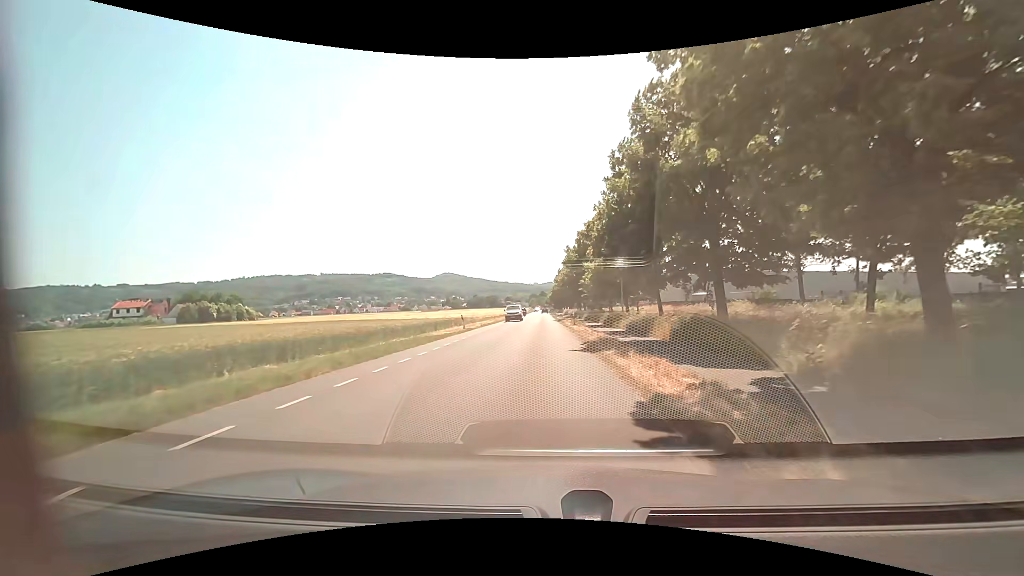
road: unclassified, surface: asphalt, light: Day
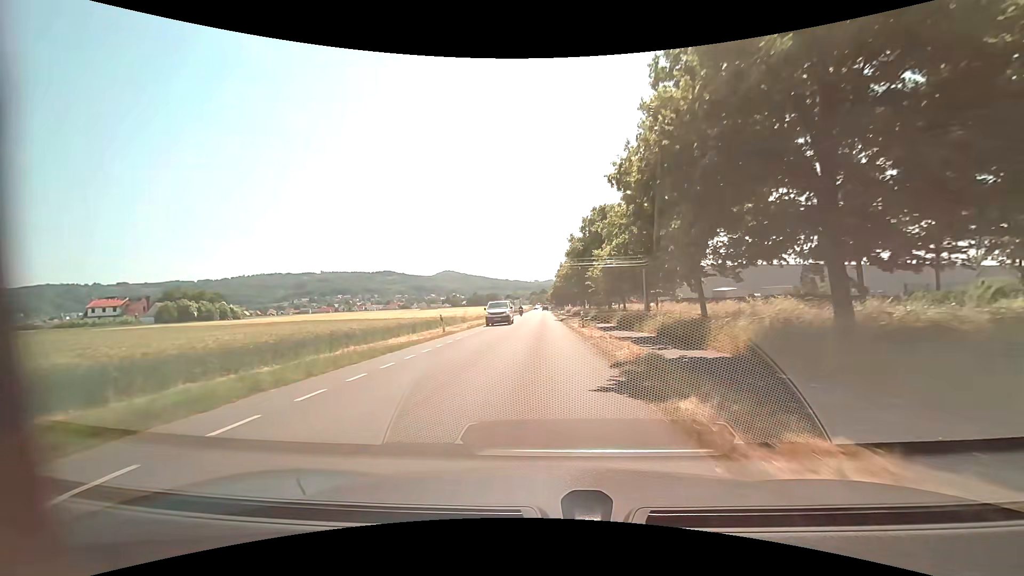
(0.0, +7.8) m; 0°
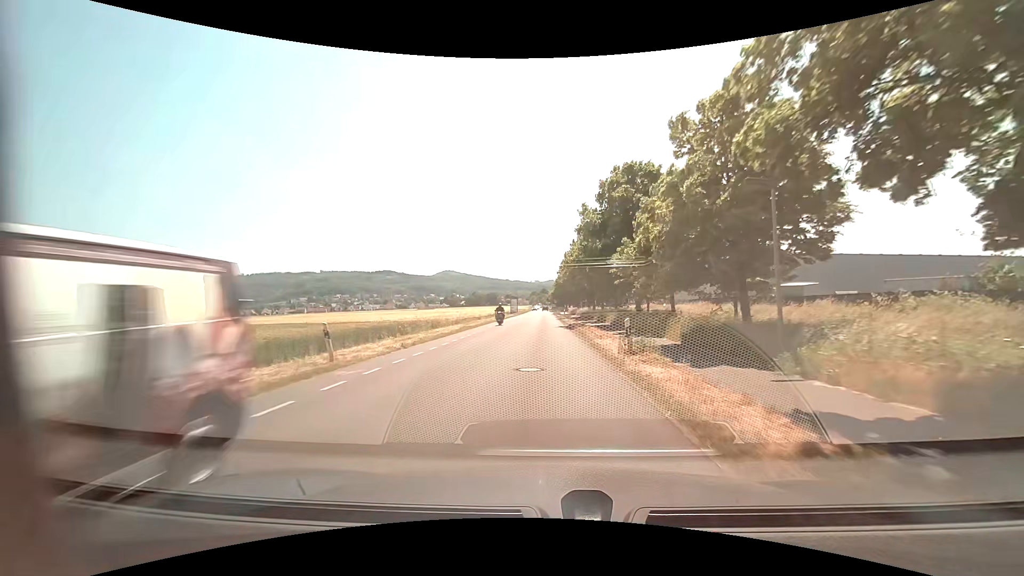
(0.0, +15.8) m; 0°
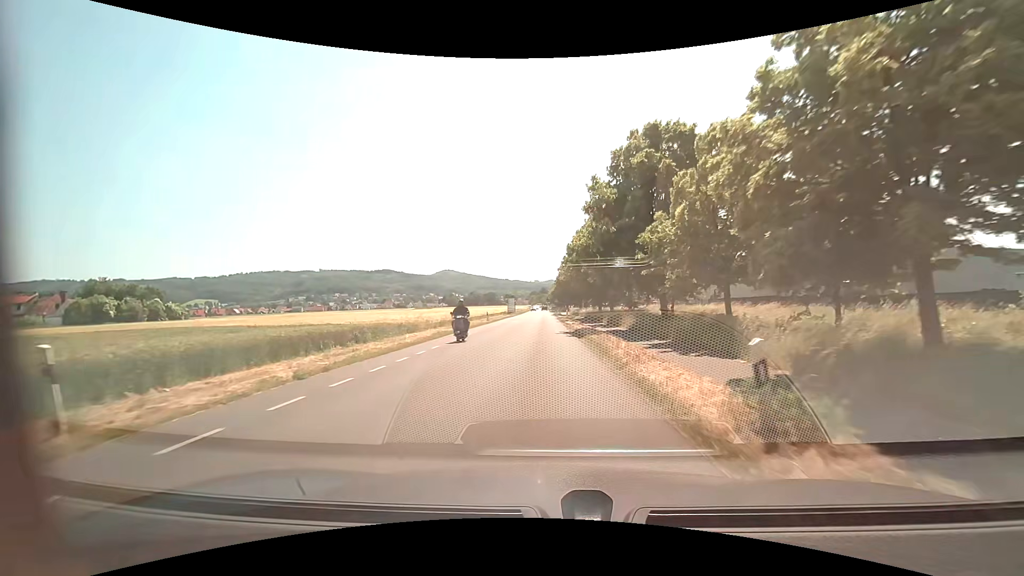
(0.0, +8.0) m; 0°
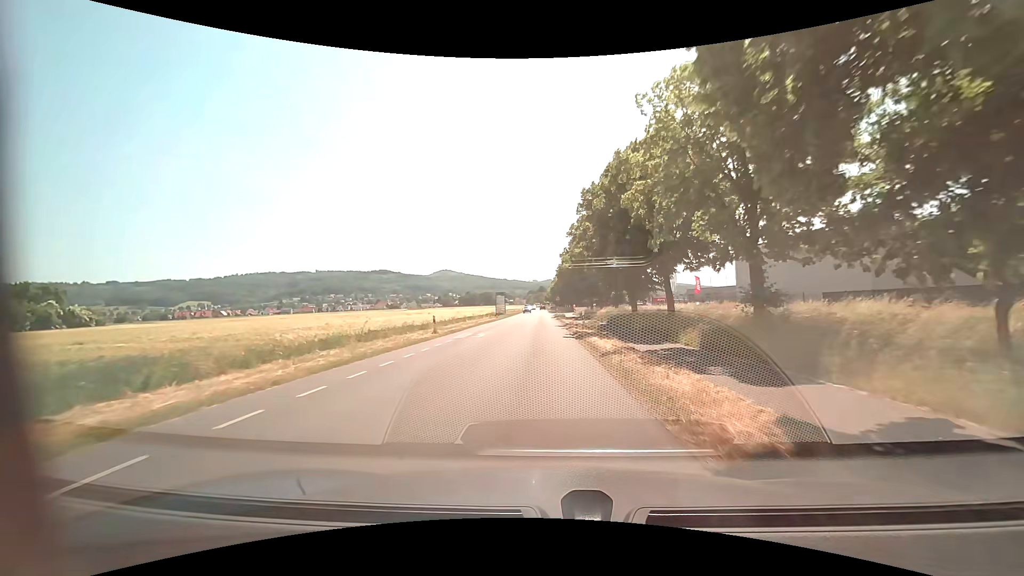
(0.0, +24.1) m; 0°
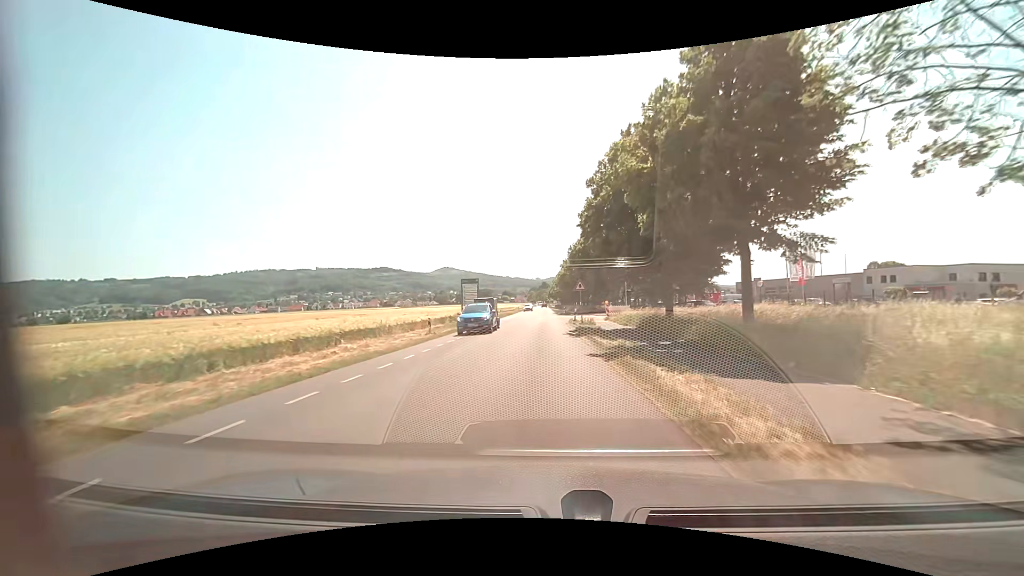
(-0.2, +40.1) m; 0°
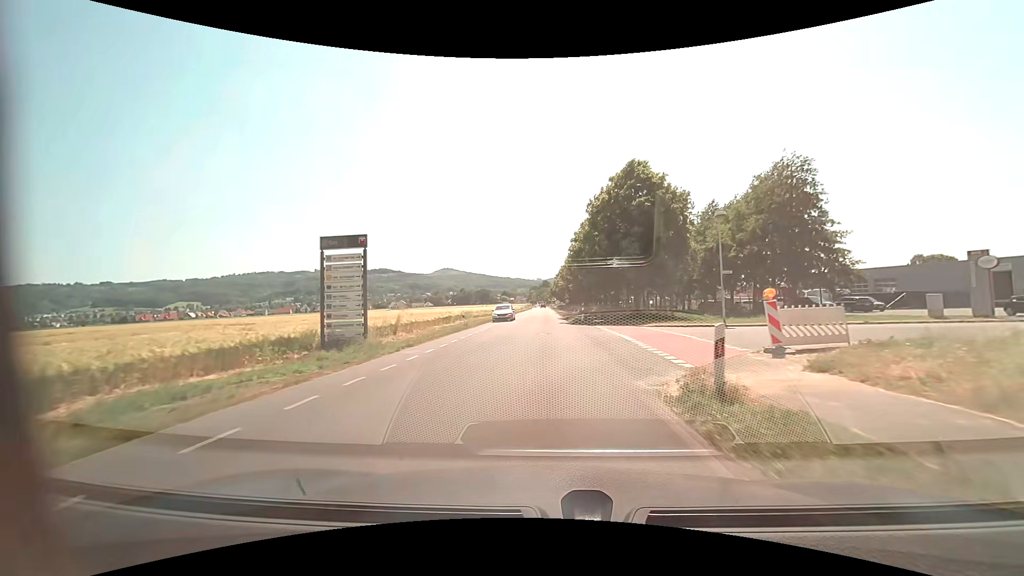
(-0.1, +31.8) m; 0°
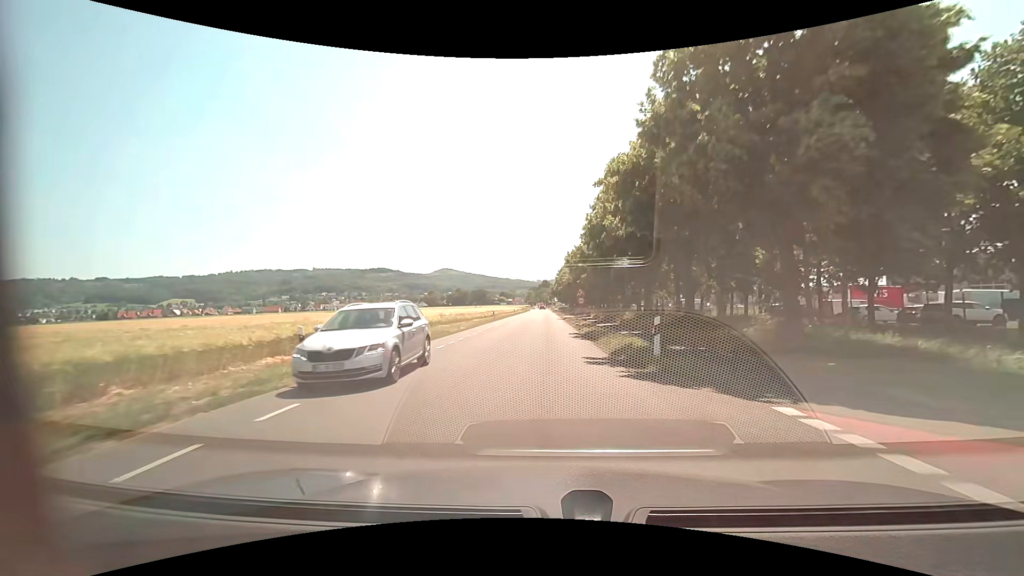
(-0.1, +24.0) m; 0°
